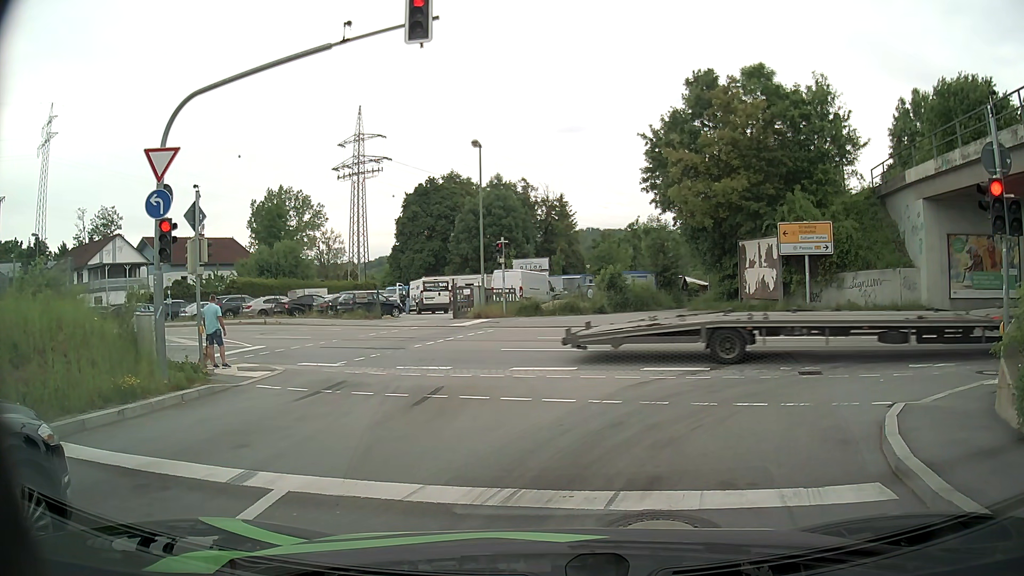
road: primary_link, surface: asphalt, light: Day
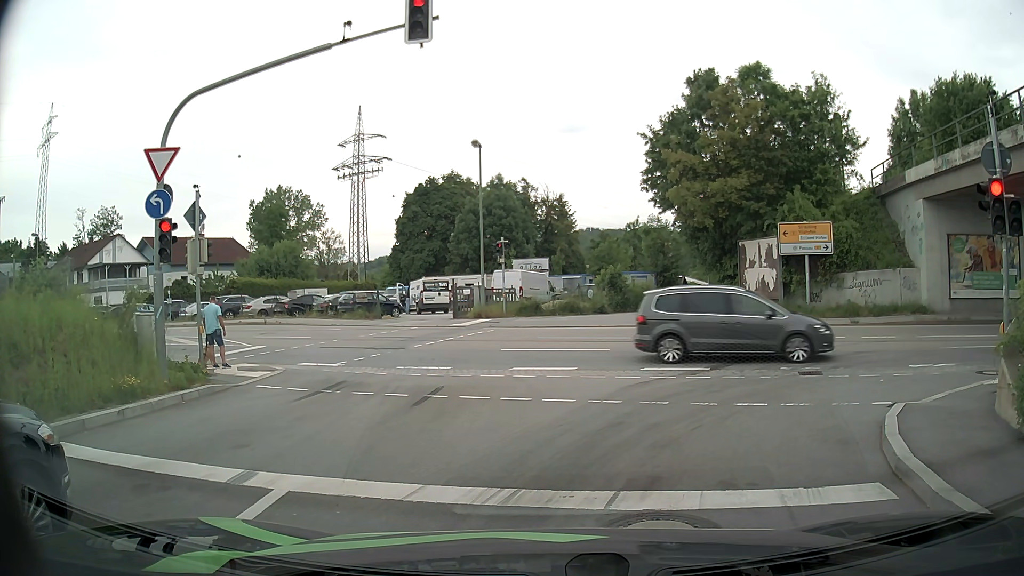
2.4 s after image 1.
(0.0, 0.0) m; 0°
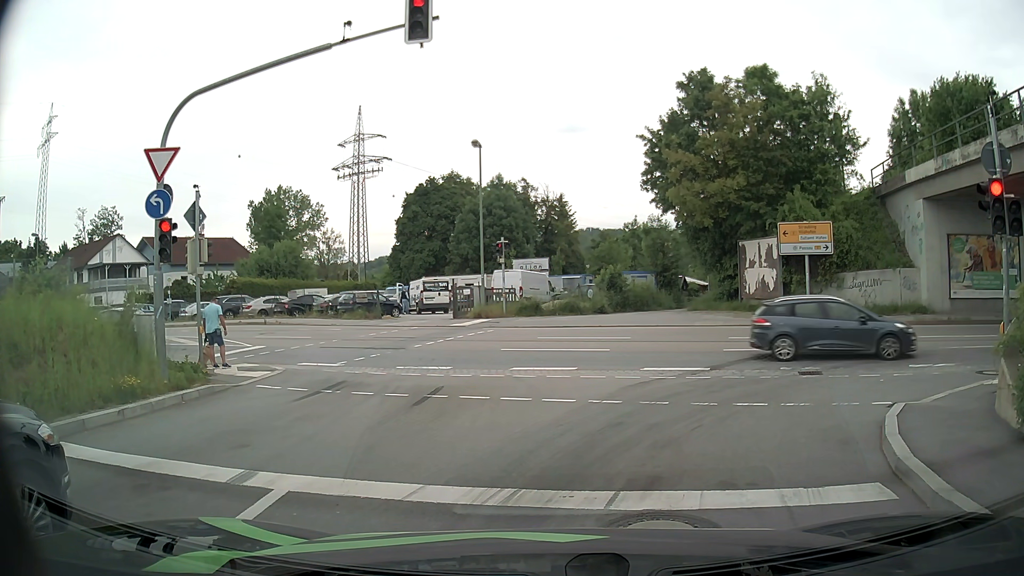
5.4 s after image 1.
(0.0, 0.0) m; 0°
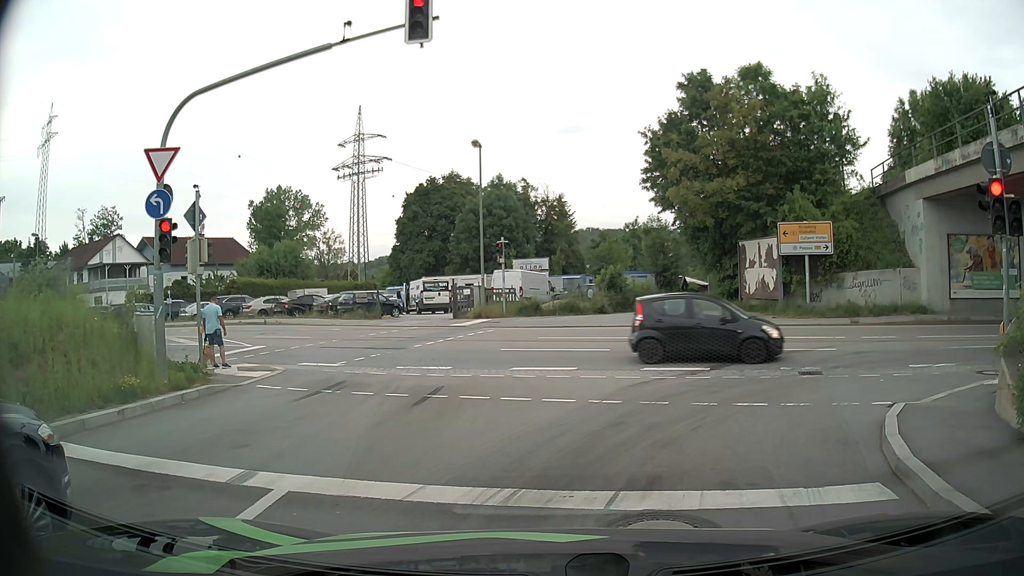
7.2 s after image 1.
(0.0, 0.0) m; 0°
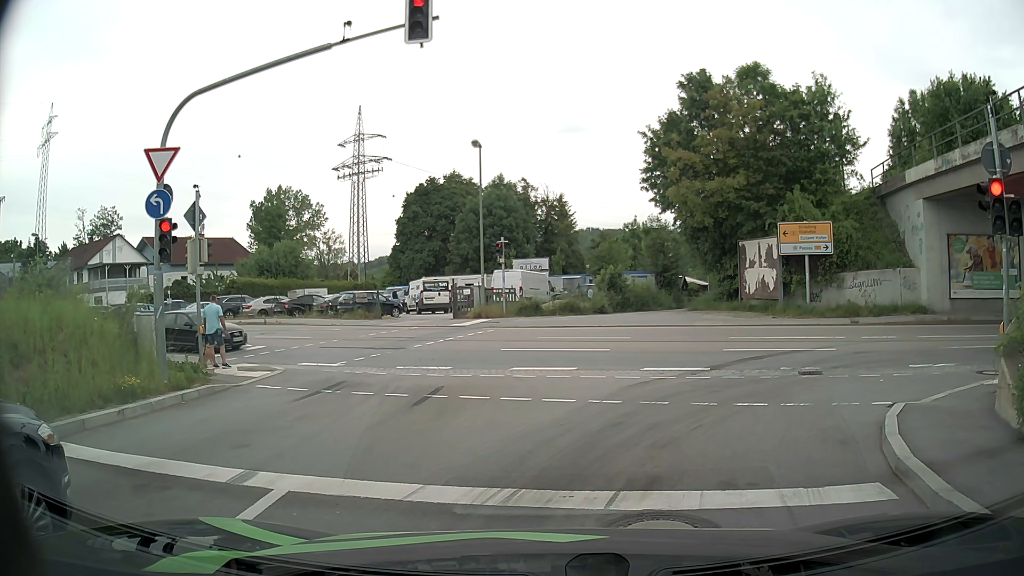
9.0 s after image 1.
(0.0, 0.0) m; 0°
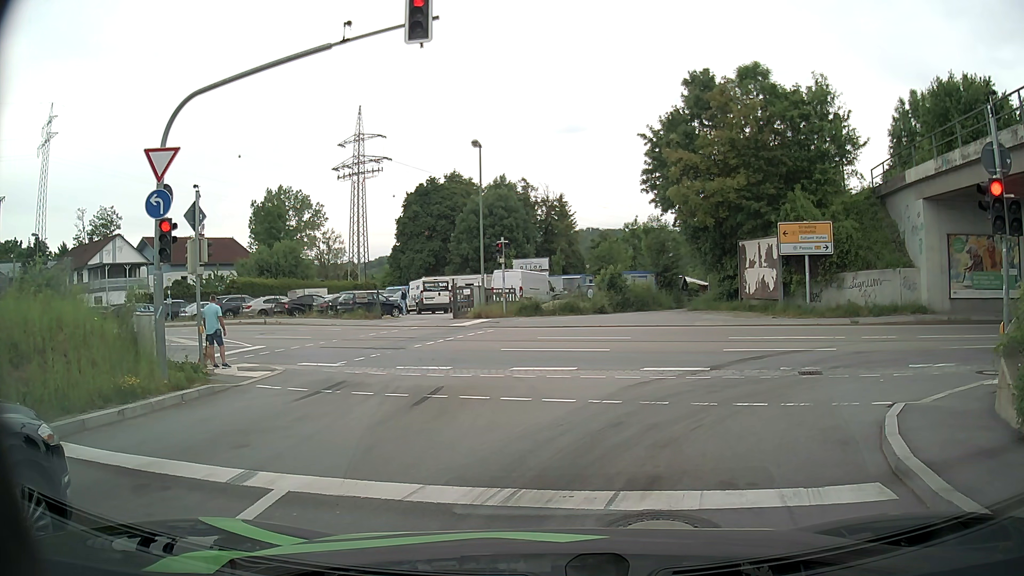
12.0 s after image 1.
(0.0, 0.0) m; 0°
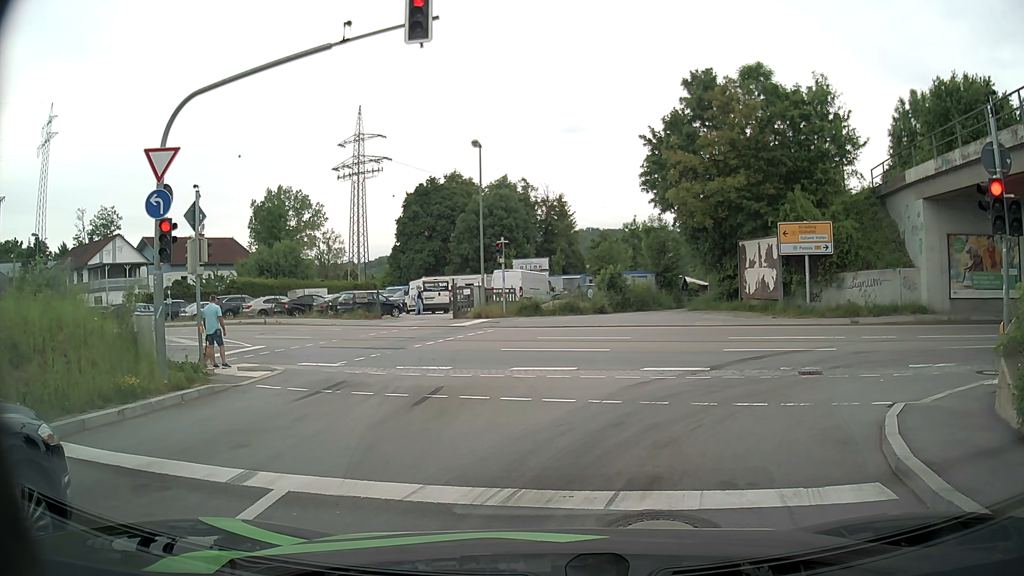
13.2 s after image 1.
(0.0, 0.0) m; 0°
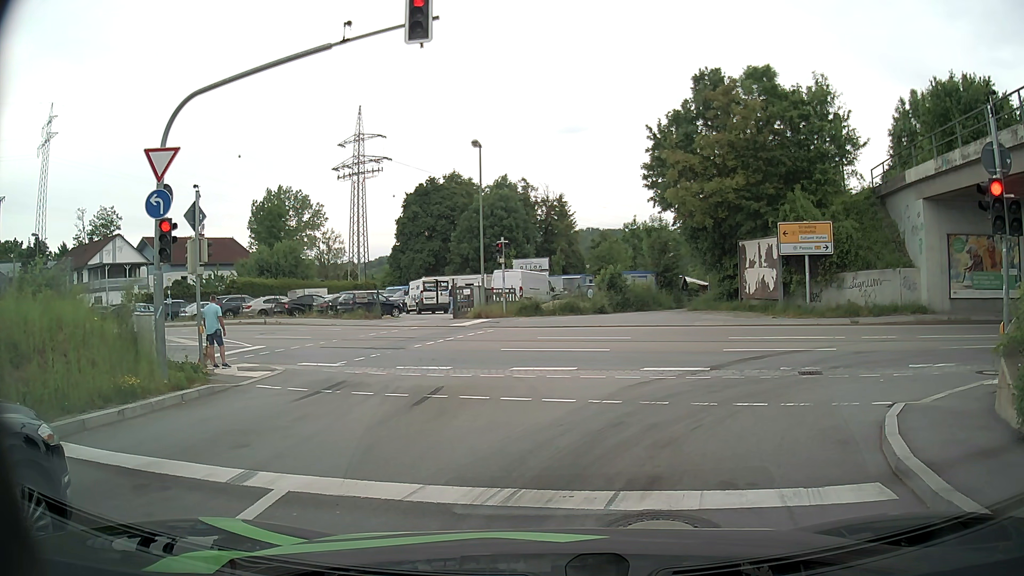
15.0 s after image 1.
(0.0, 0.0) m; 0°
